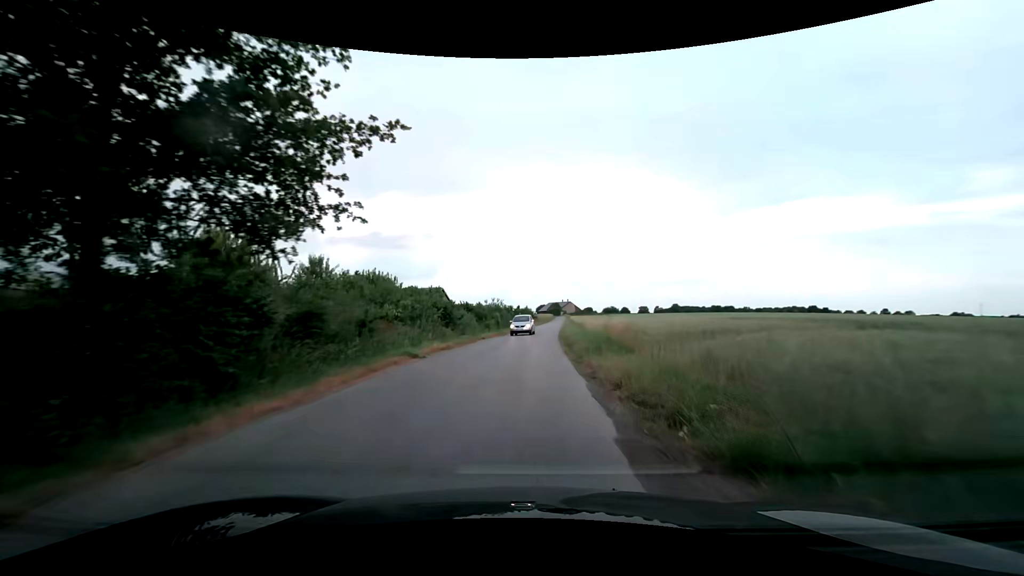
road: unclassified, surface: asphalt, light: Day
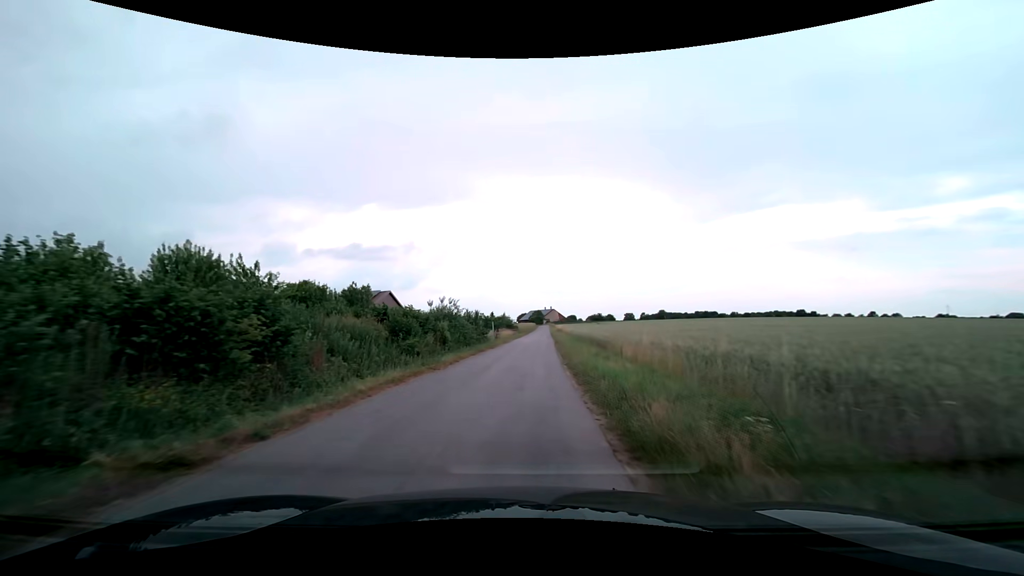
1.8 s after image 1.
(+0.9, +24.8) m; +3°
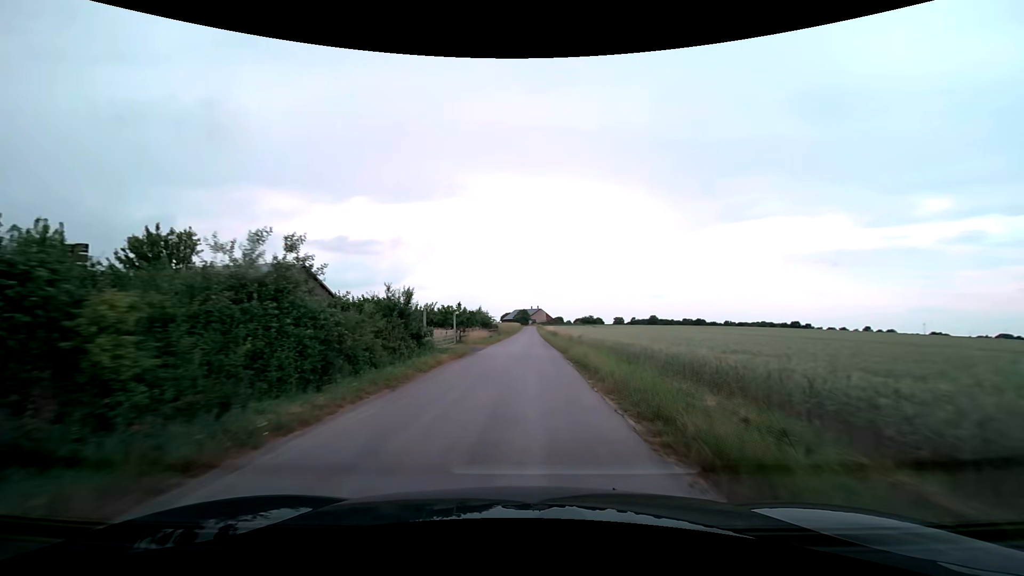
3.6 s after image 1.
(0.0, +25.8) m; +1°
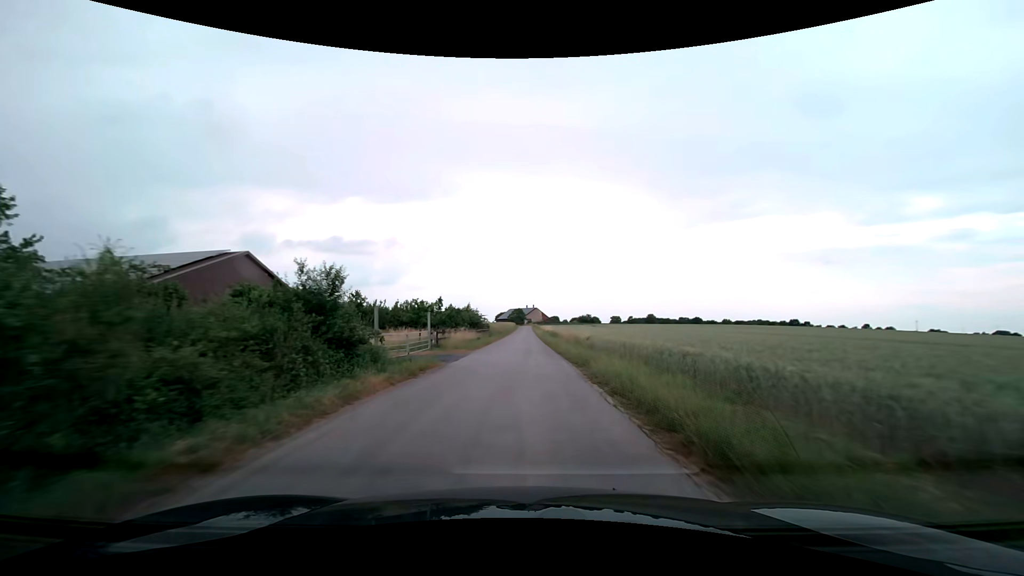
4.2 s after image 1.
(+0.1, +9.2) m; +1°
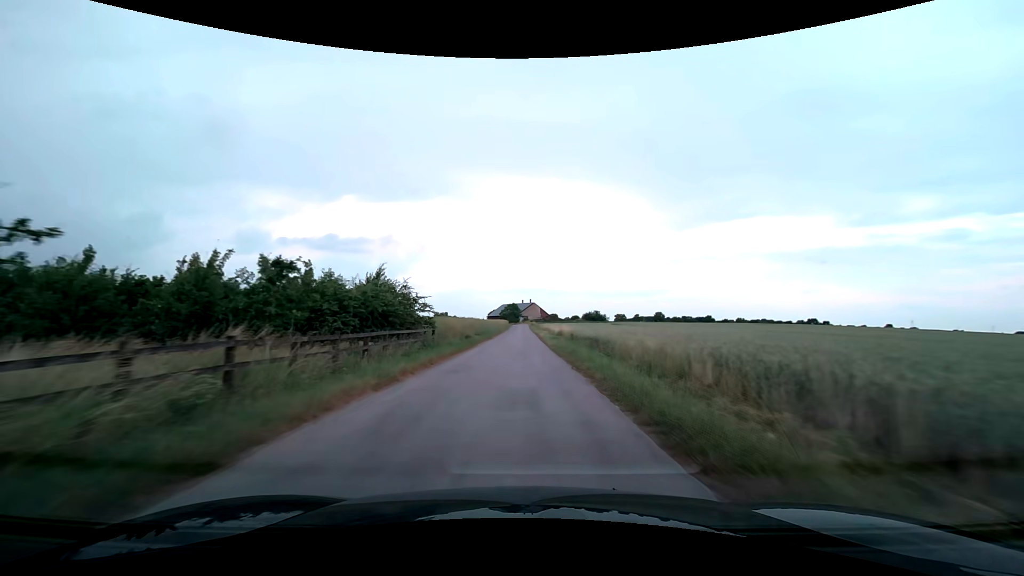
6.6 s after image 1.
(0.0, +39.6) m; 0°
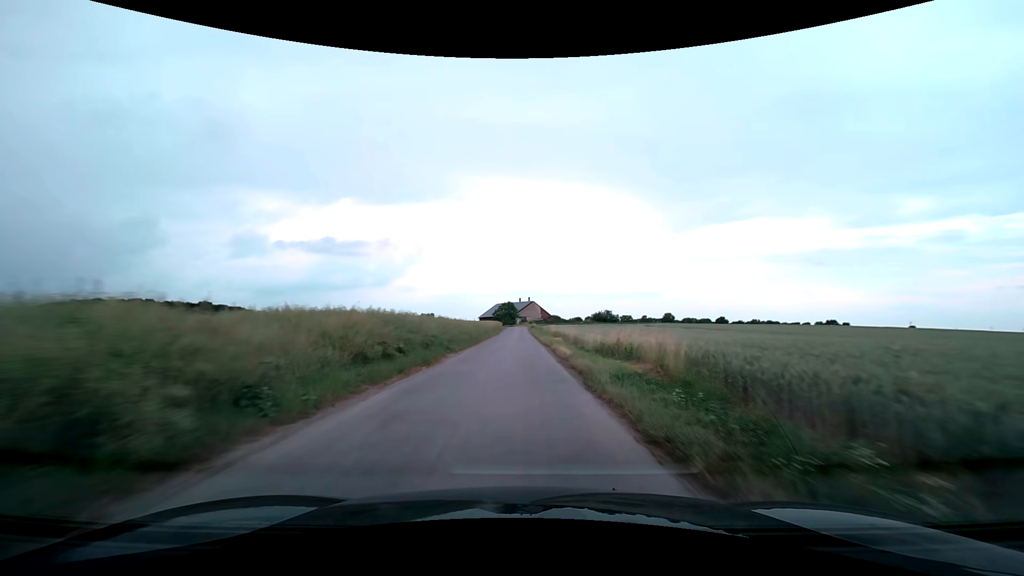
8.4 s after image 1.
(0.0, +31.2) m; 0°
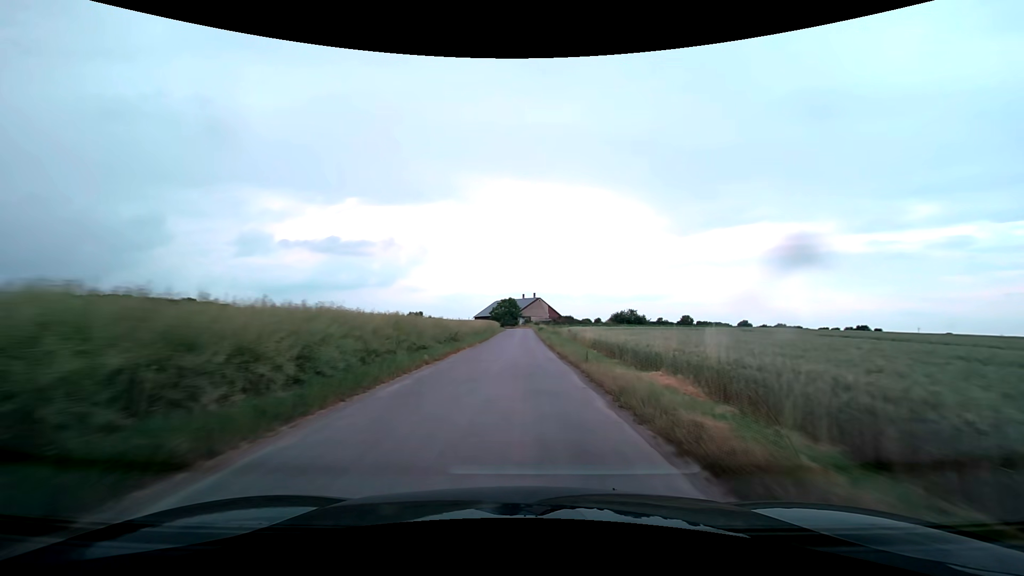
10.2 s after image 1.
(-0.1, +30.9) m; 0°
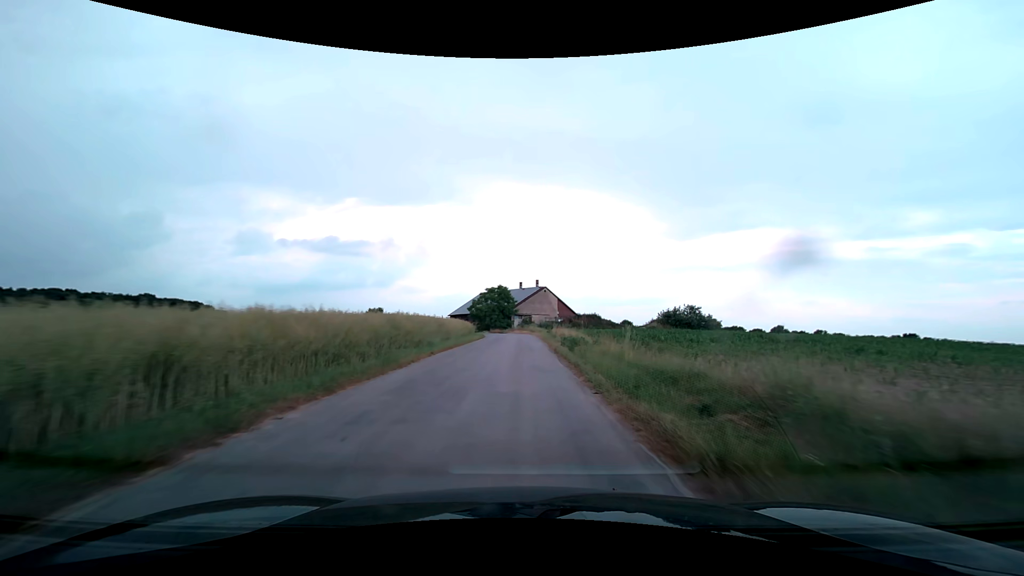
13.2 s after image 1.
(+0.2, +48.5) m; 0°
(0, +10) (0, +20) (0, +30) (0, +40) (0, +50) (-1, +60) (-3, +70) (-5, +79) (-9, +89) (-14, +98) m
